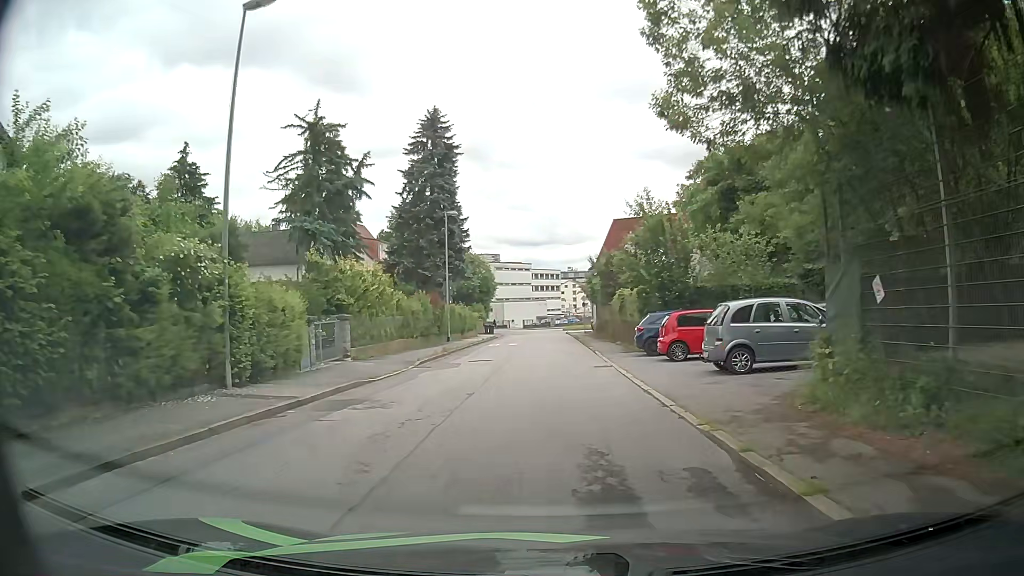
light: Day
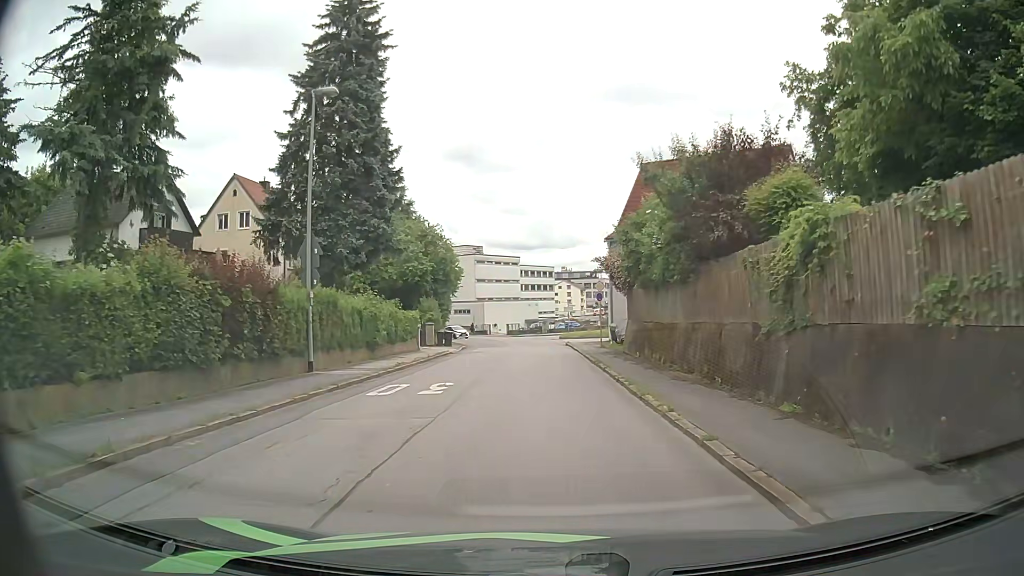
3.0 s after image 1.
(-0.3, +24.0) m; 0°
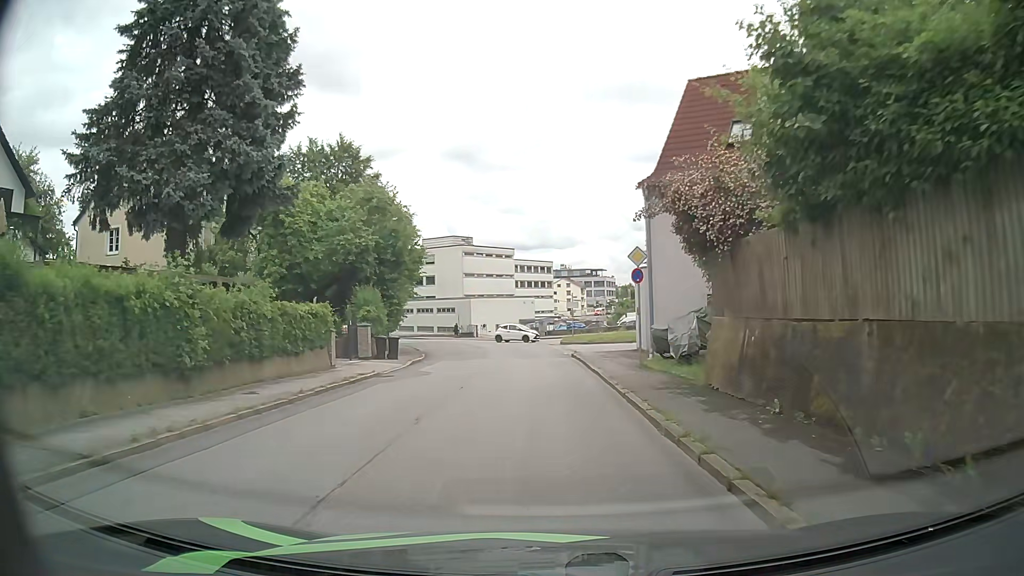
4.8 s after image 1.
(0.0, +14.3) m; -1°
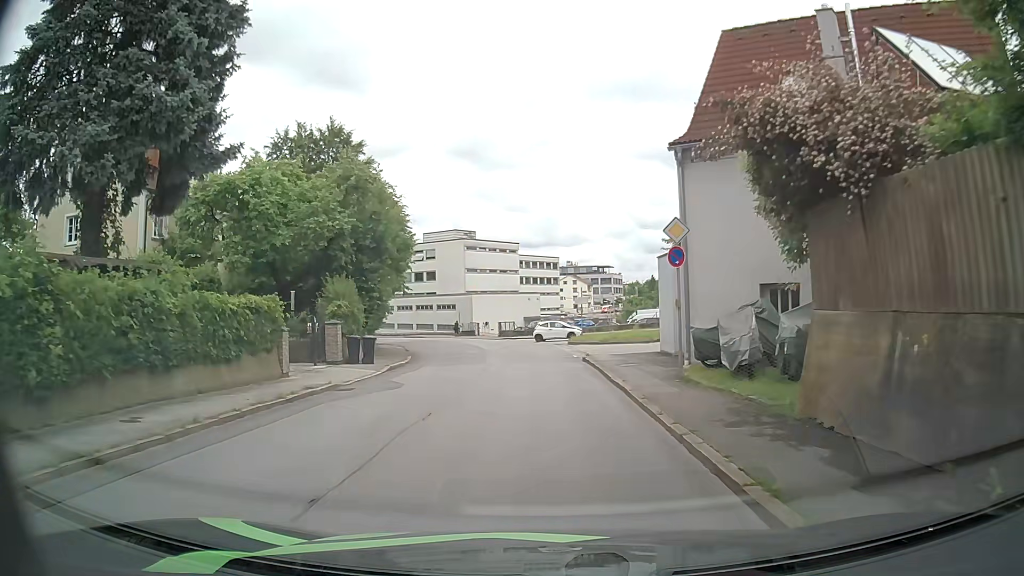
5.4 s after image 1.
(0.0, +4.6) m; 0°
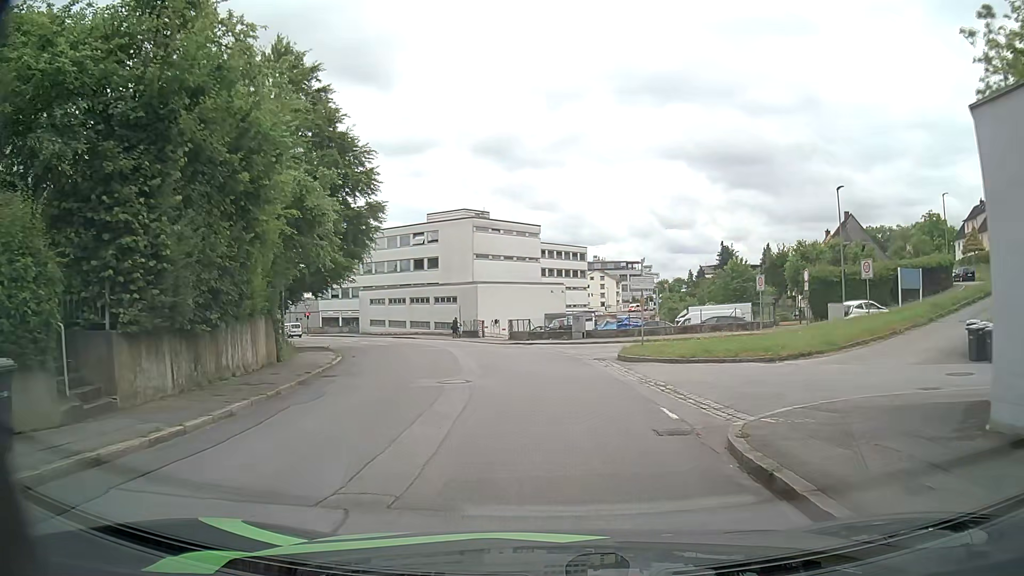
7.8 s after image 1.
(-0.2, +17.8) m; -2°
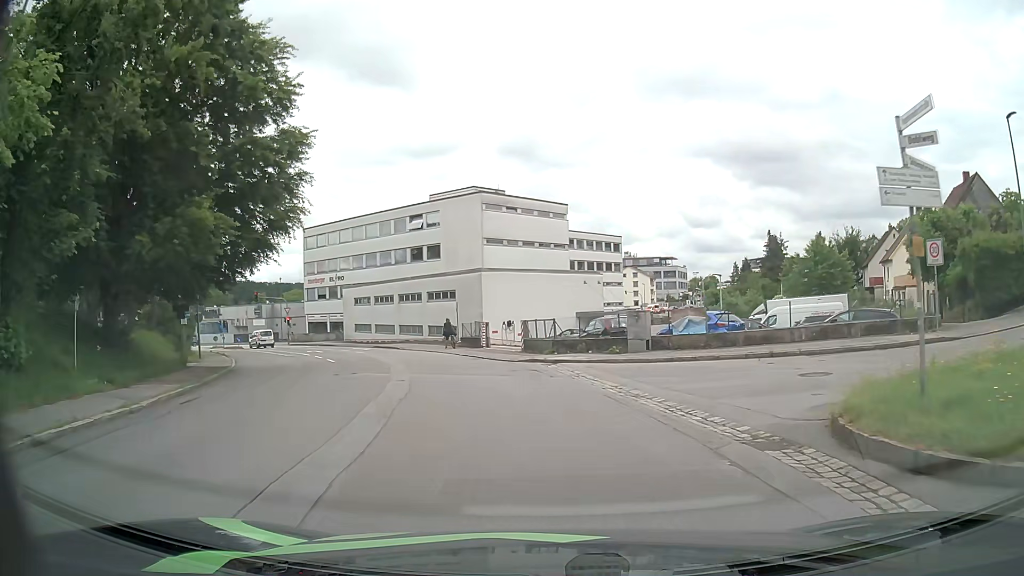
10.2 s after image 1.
(-0.4, +16.7) m; -2°
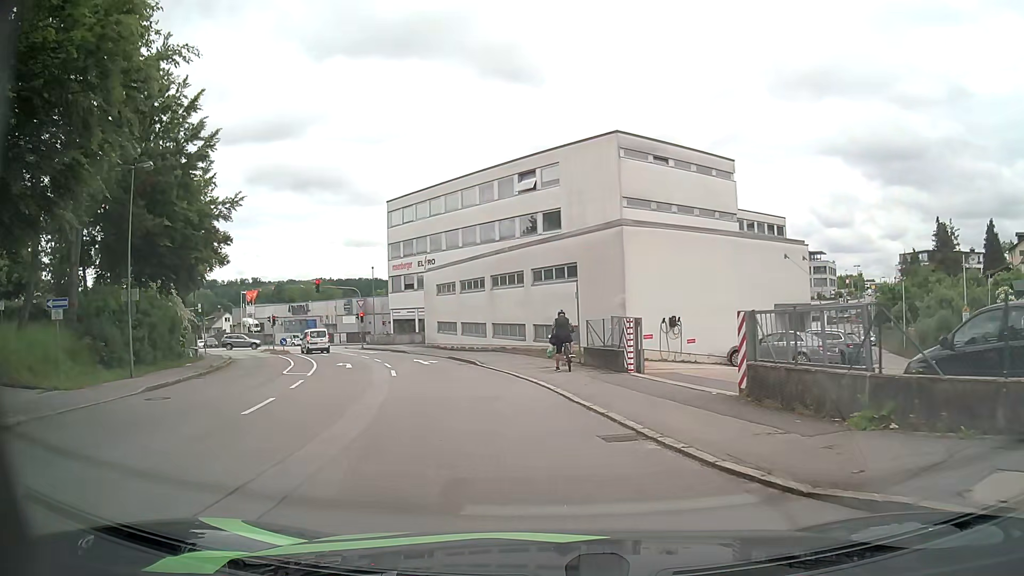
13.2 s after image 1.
(-1.9, +19.2) m; -13°
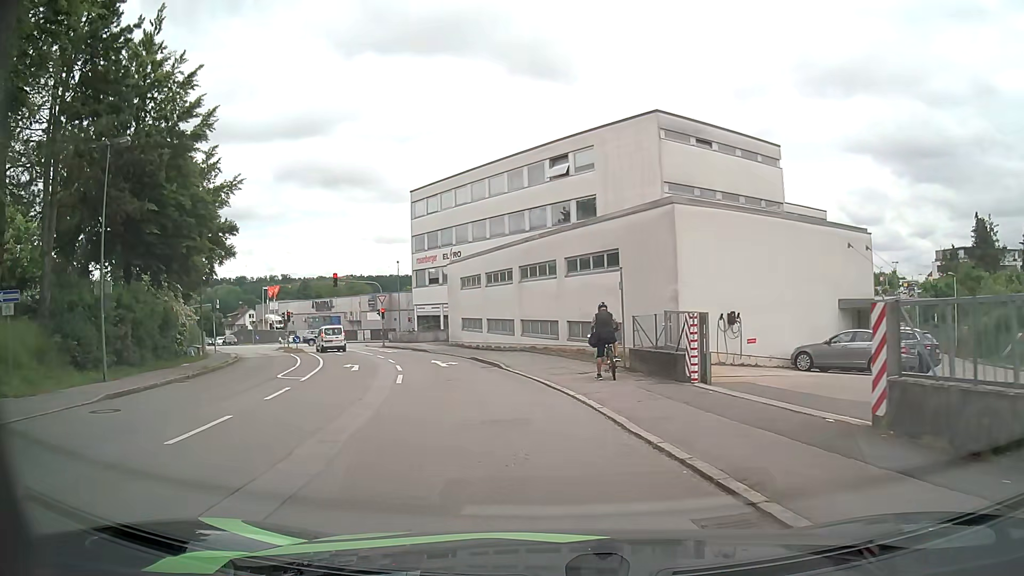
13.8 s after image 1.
(0.0, +3.7) m; -2°
